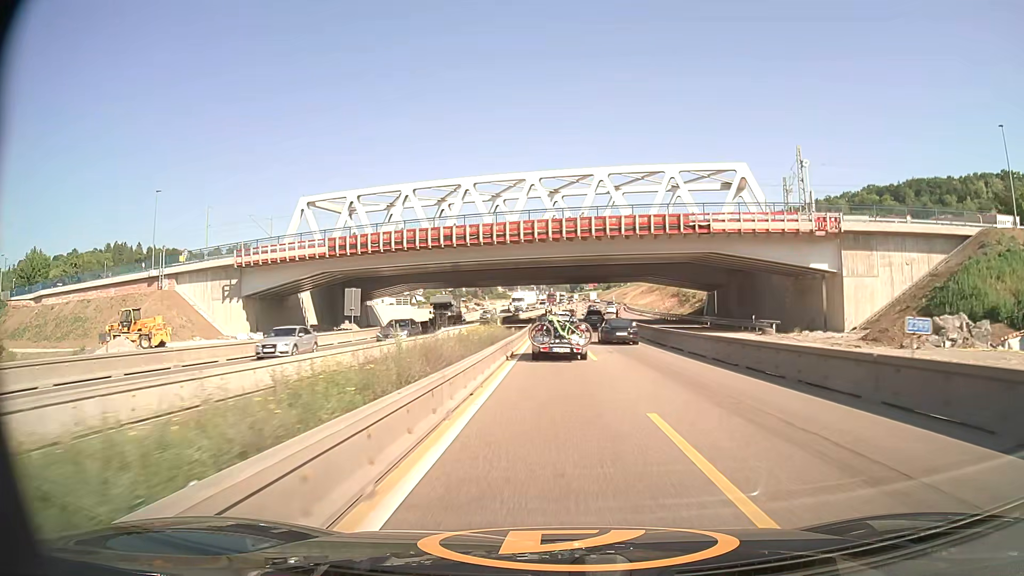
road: motorway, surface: asphalt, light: Day
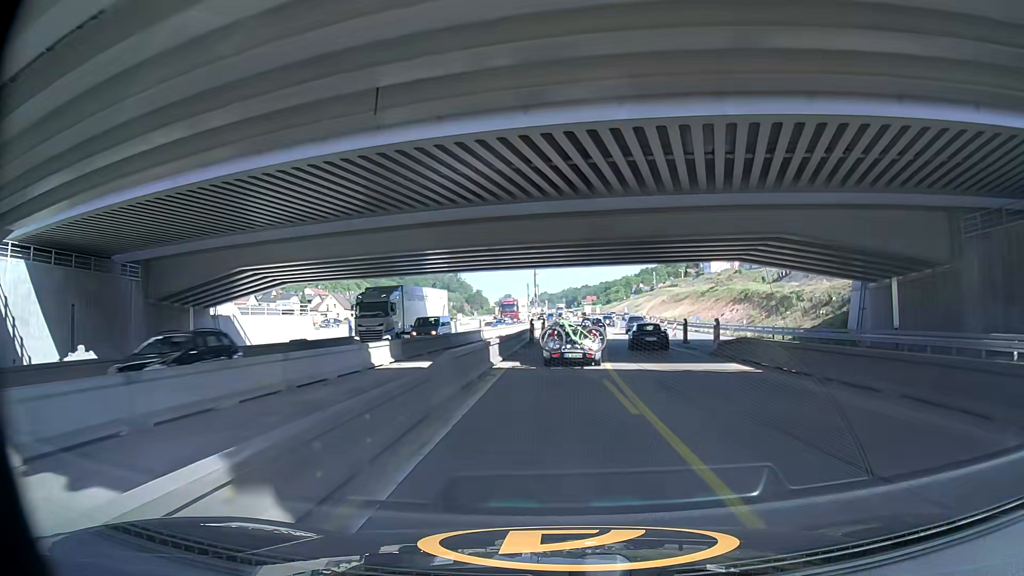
(+0.1, +47.1) m; 0°
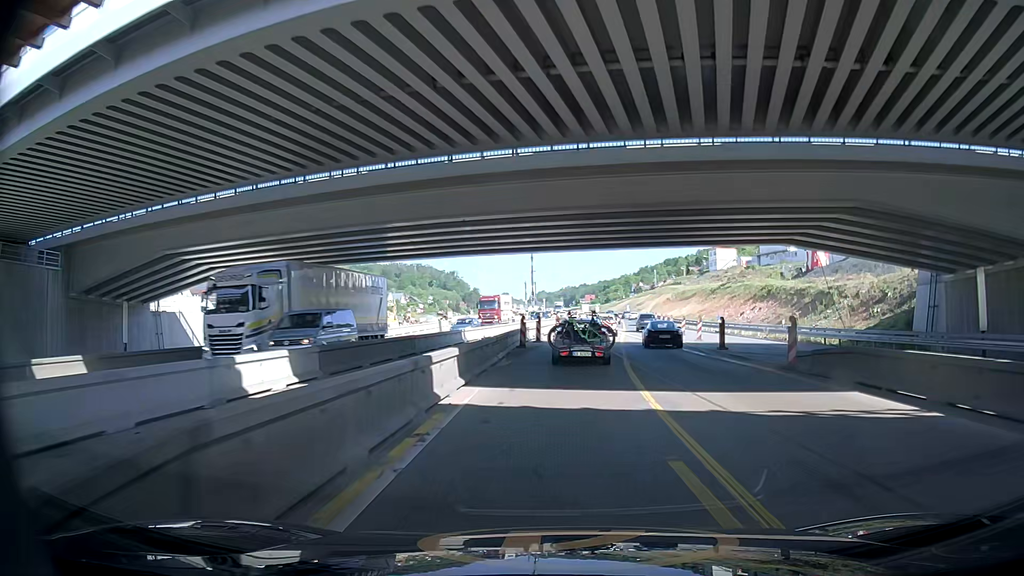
(+0.1, +9.4) m; +1°
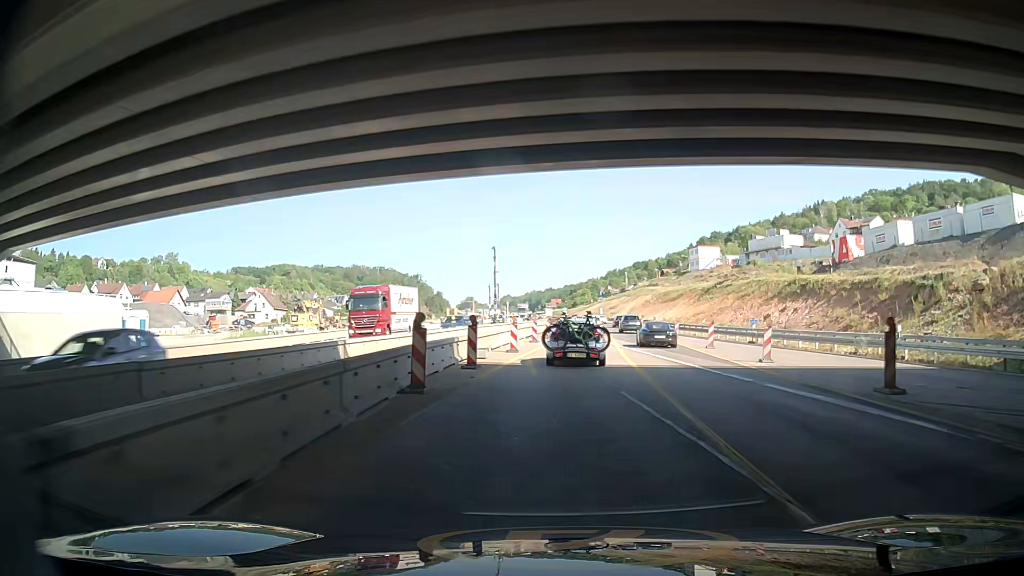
(-0.4, +18.6) m; 0°
(0, +10) (0, +20) (0, +30) (+1, +40) (+3, +50) (+4, +60) (+5, +70) (+6, +80) (+6, +90) (+7, +100) m
